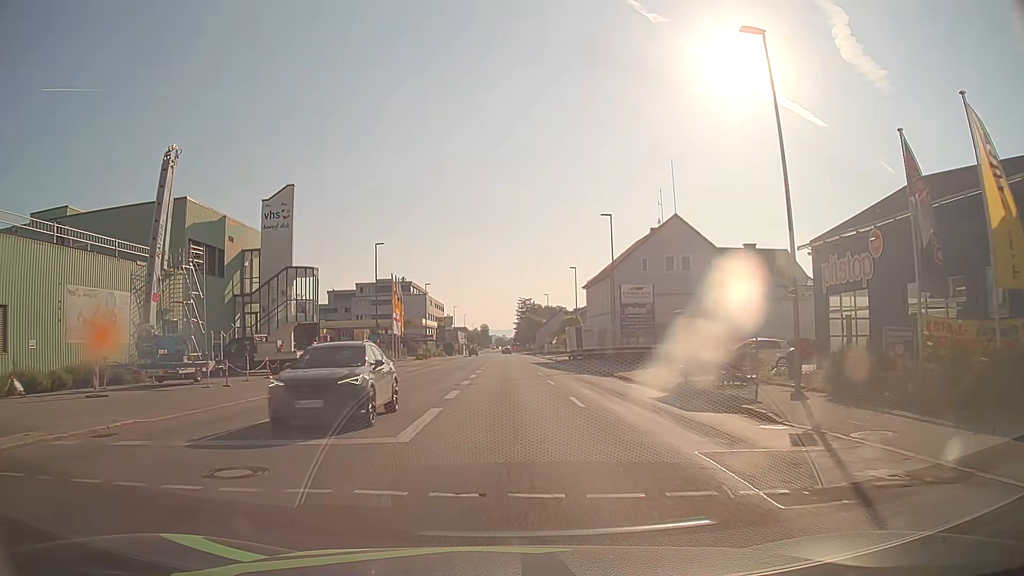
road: tertiary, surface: asphalt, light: Day
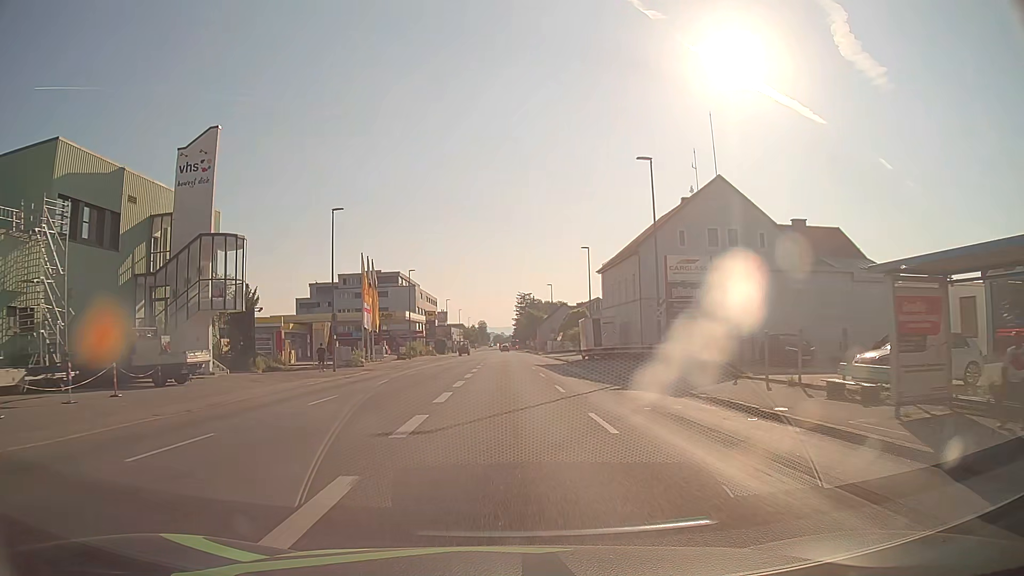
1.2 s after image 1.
(+0.1, +14.0) m; +1°
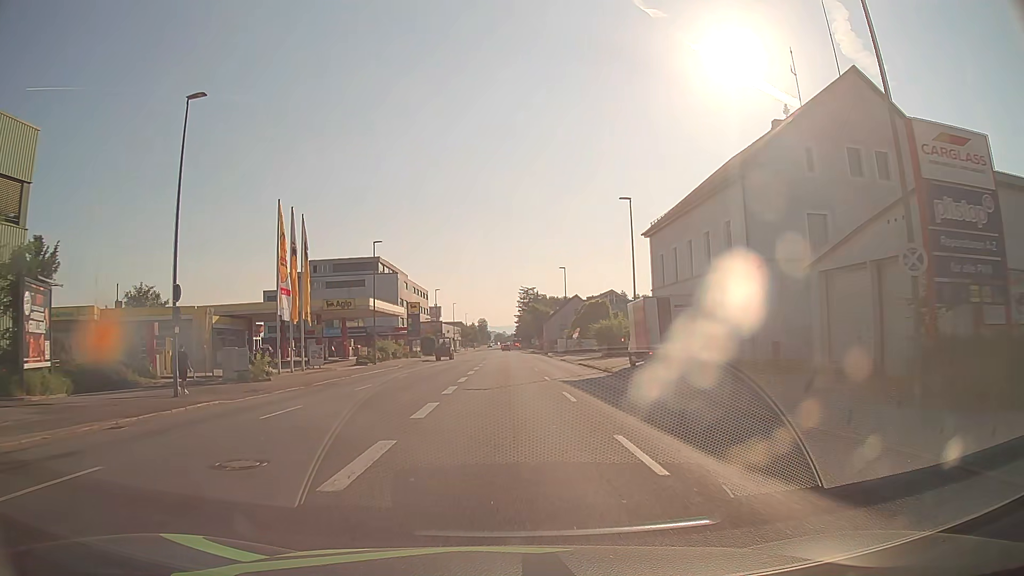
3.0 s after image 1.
(0.0, +21.6) m; 0°
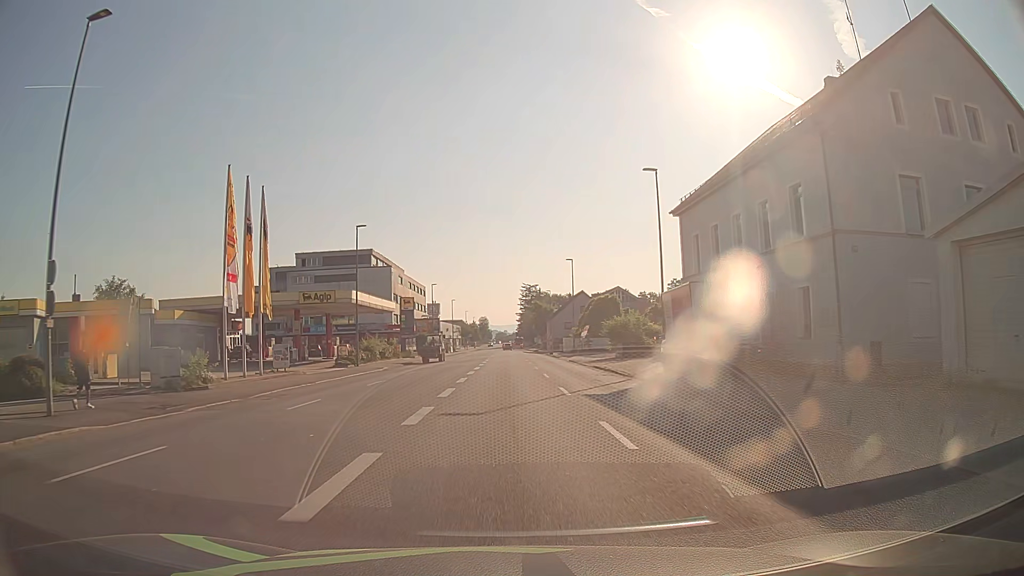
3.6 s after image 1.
(0.0, +7.1) m; 0°
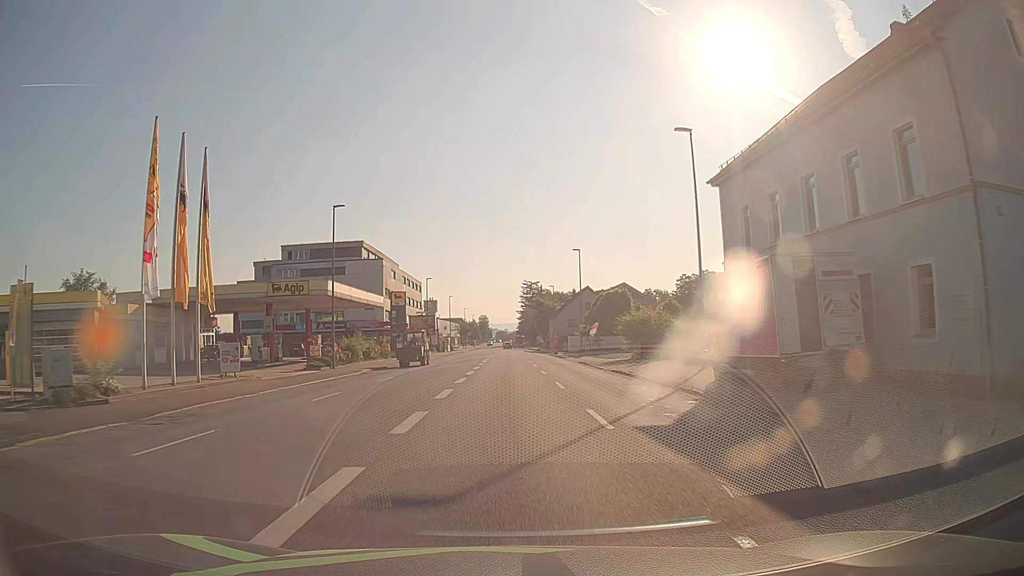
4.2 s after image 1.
(0.0, +6.9) m; 0°
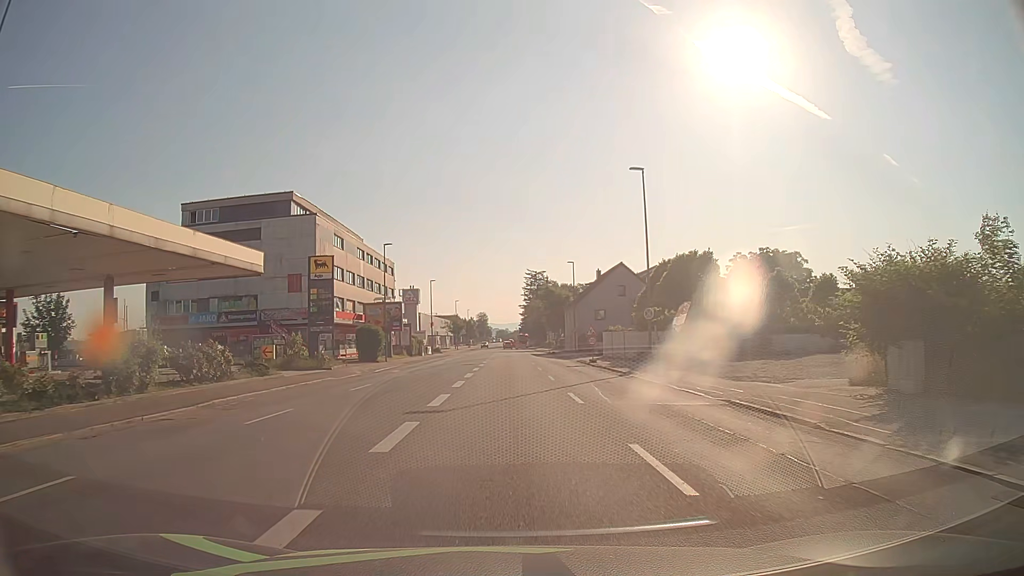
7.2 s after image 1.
(0.0, +31.6) m; 0°
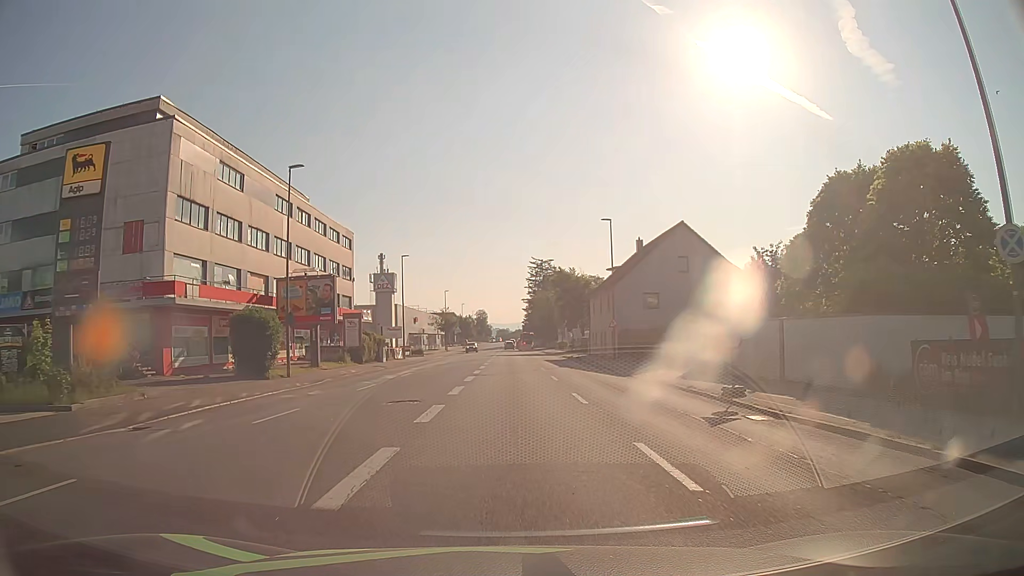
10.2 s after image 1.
(0.0, +26.7) m; 0°
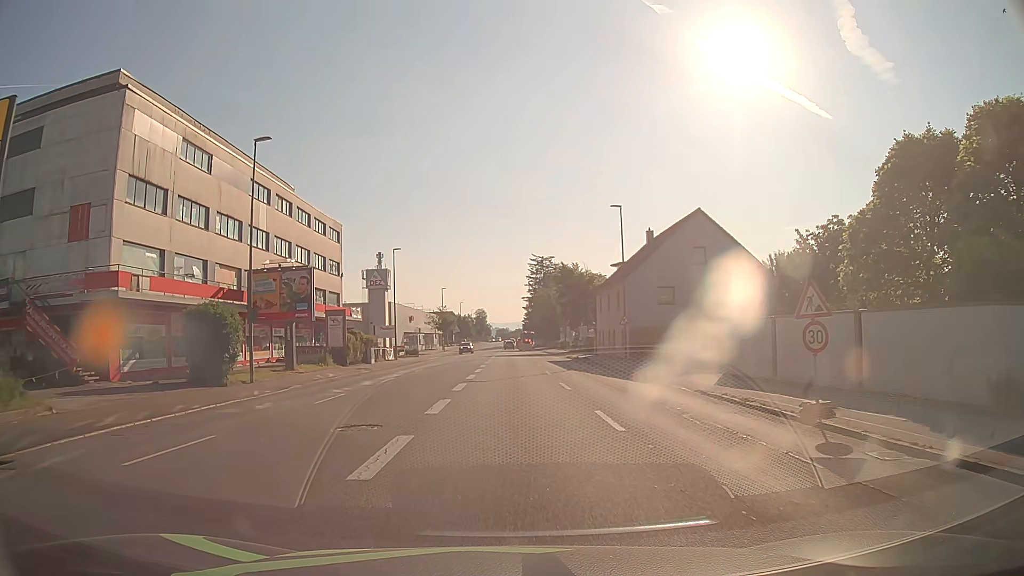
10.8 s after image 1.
(0.0, +4.8) m; 0°
(0, +10) (0, +20) (0, +30) (0, +40) (0, +50) (0, +60) (0, +70) (0, +80) (0, +90) (0, +100) m
